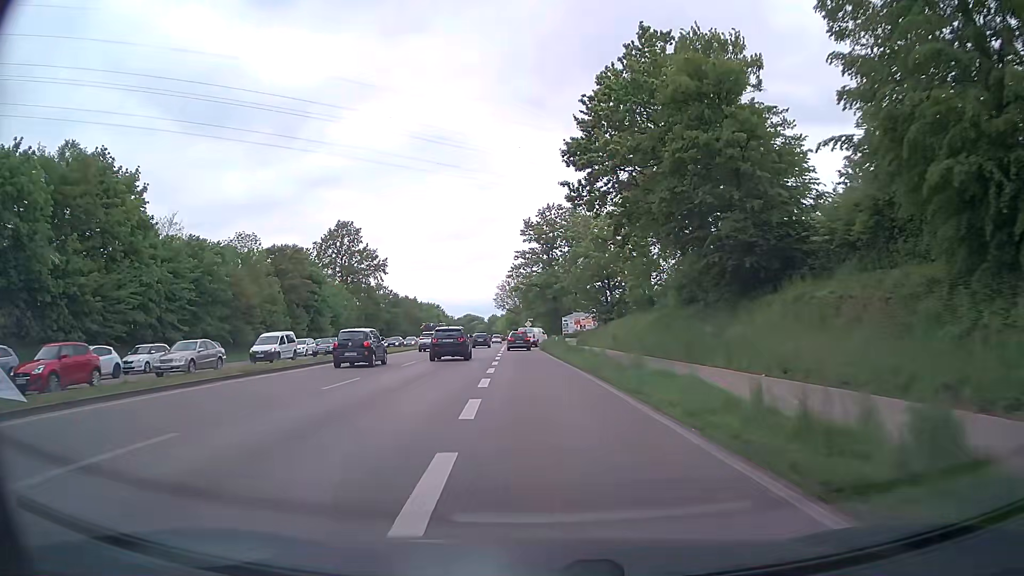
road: primary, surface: asphalt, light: Day
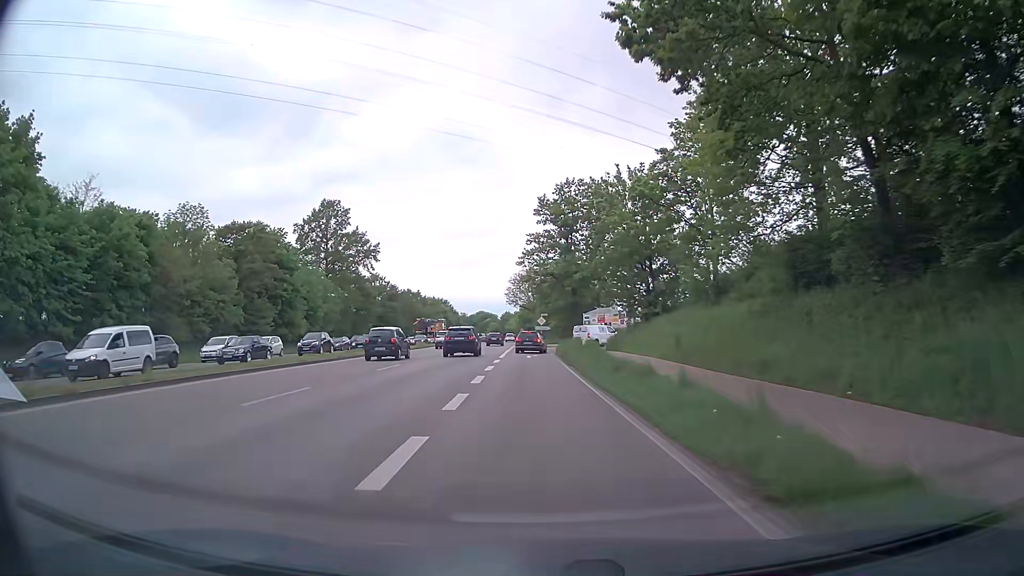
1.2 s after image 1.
(-0.2, +16.7) m; -1°
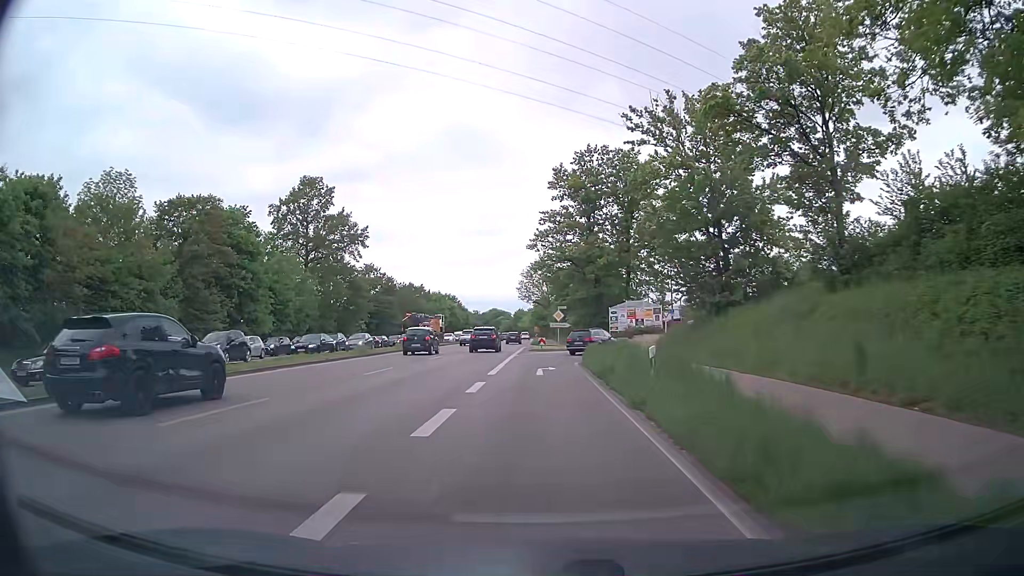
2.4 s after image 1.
(-0.4, +15.0) m; -2°
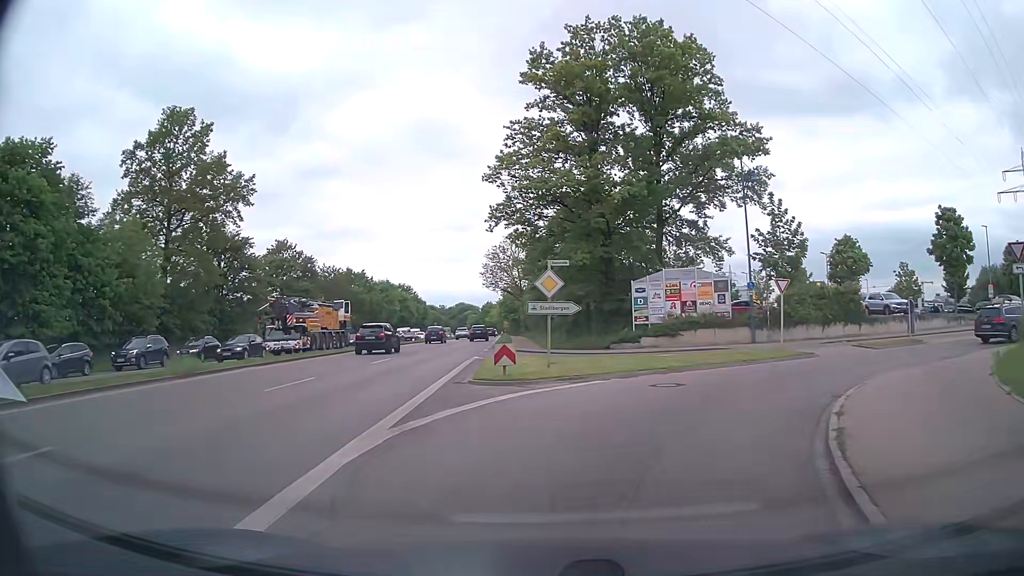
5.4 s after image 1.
(-0.1, +29.6) m; +3°
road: tertiary_link
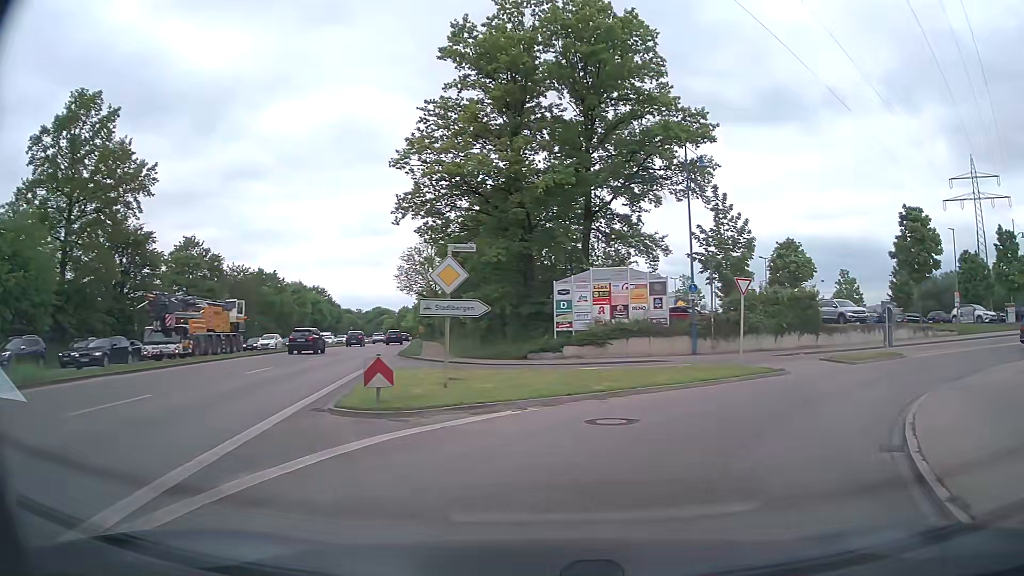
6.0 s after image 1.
(+0.1, +4.6) m; +6°
